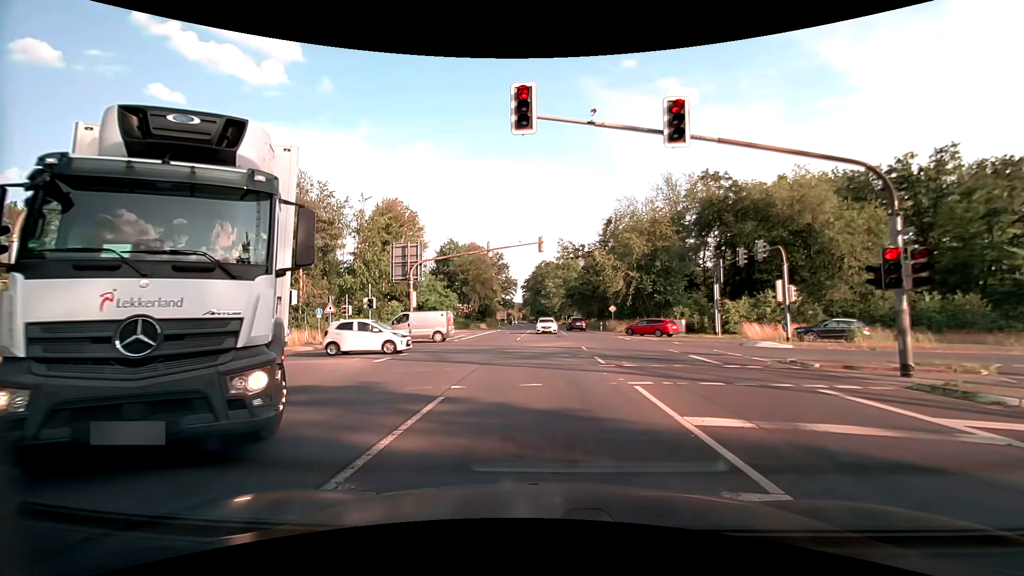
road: primary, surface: asphalt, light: Day
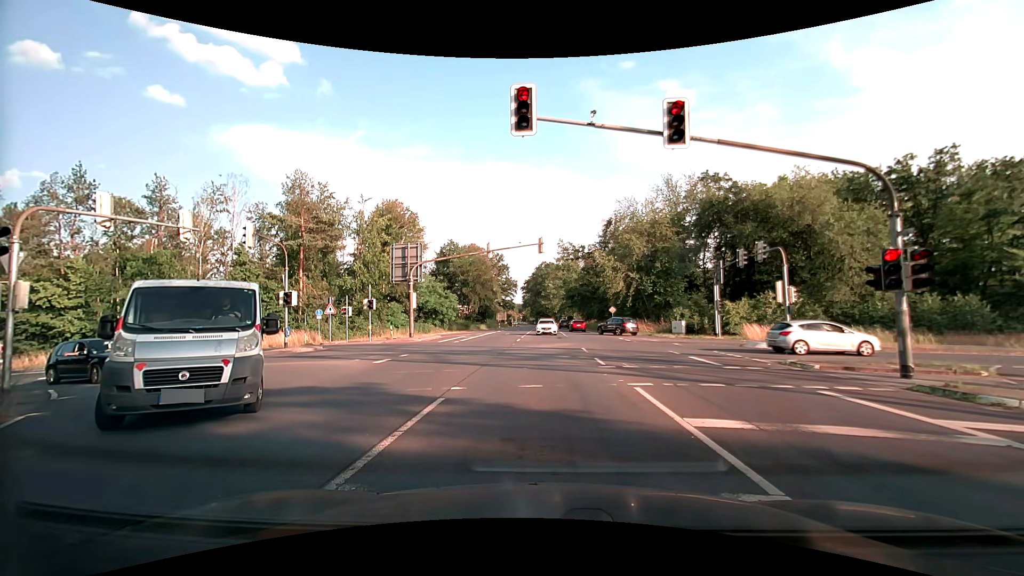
(0.0, +0.1) m; 0°
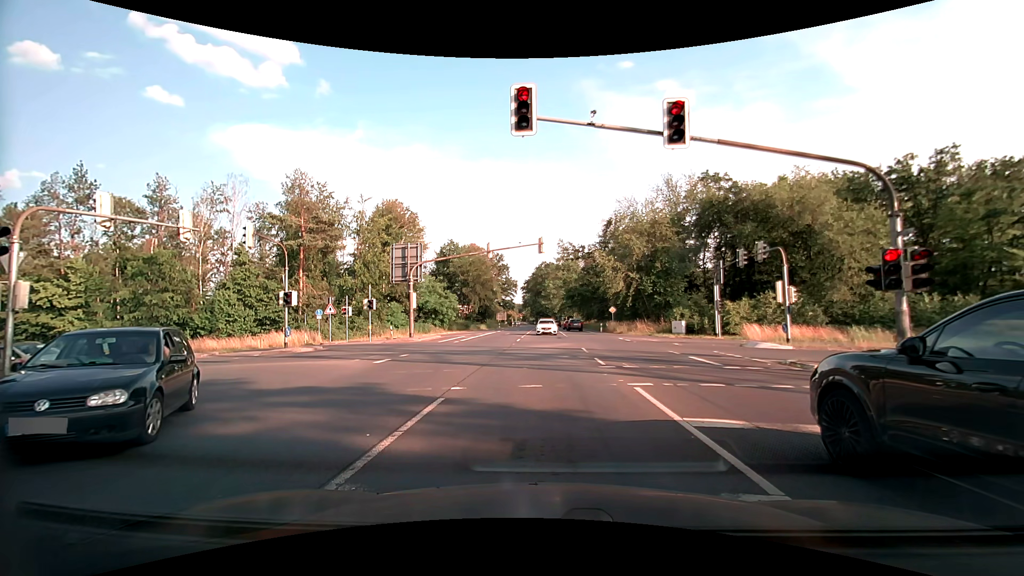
(0.0, 0.0) m; 0°
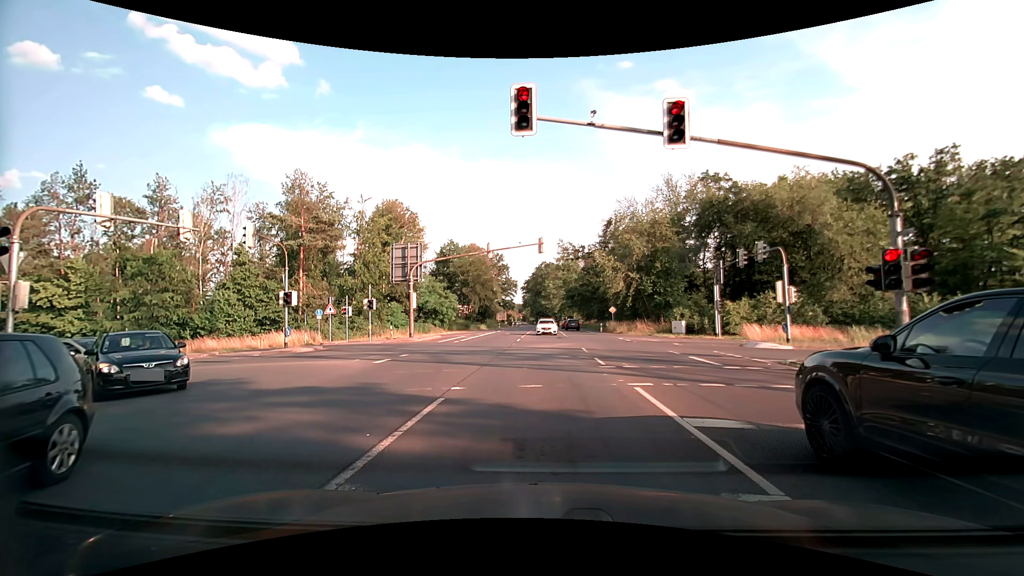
(0.0, 0.0) m; 0°
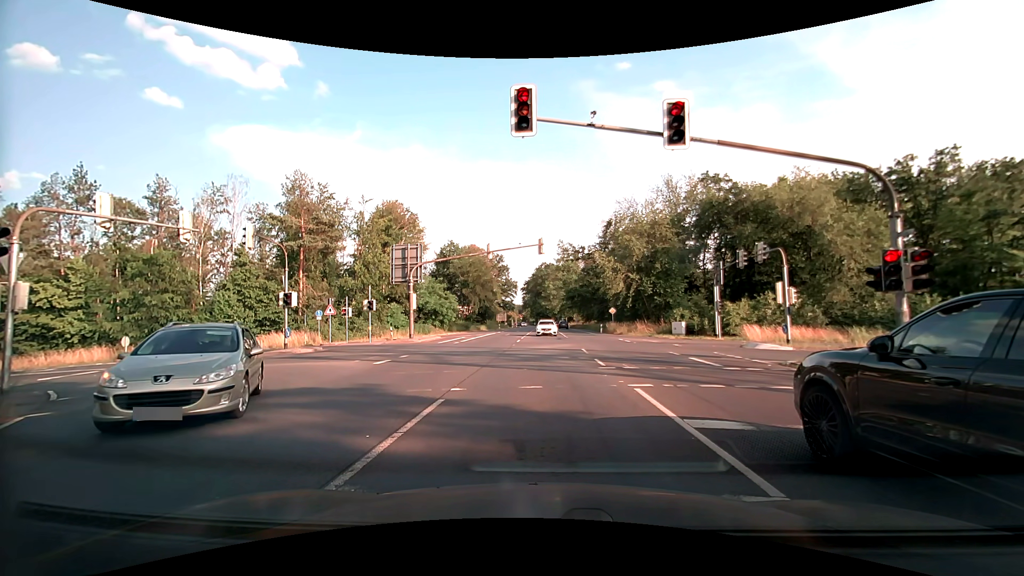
(0.0, 0.0) m; 0°
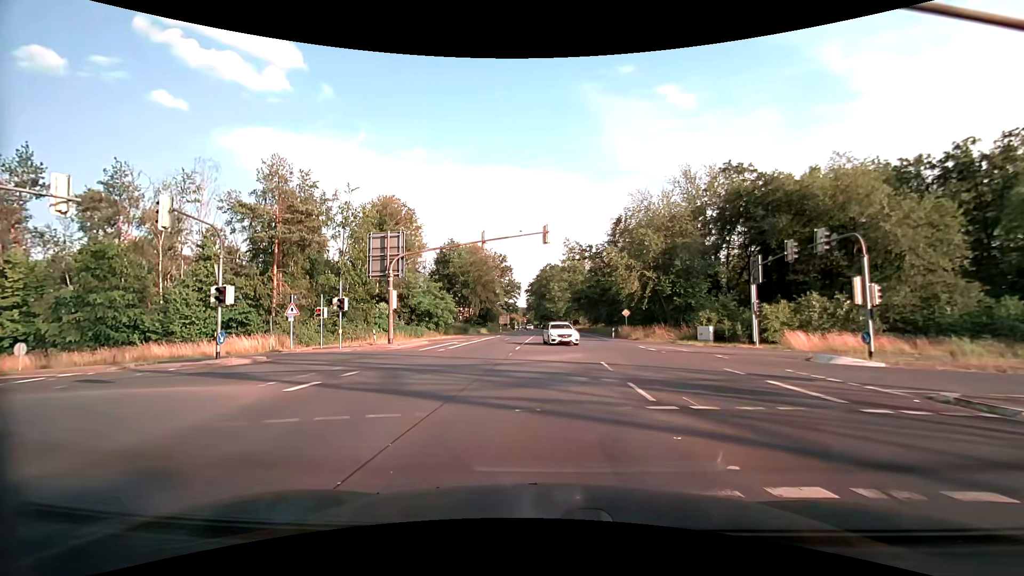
(-0.1, +6.8) m; -2°
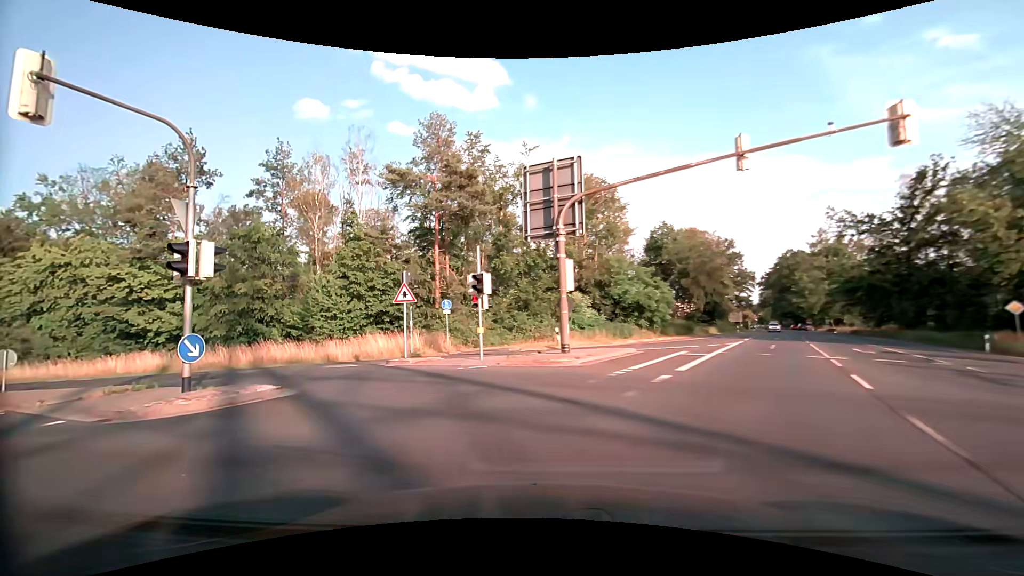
(-2.1, +15.3) m; -22°
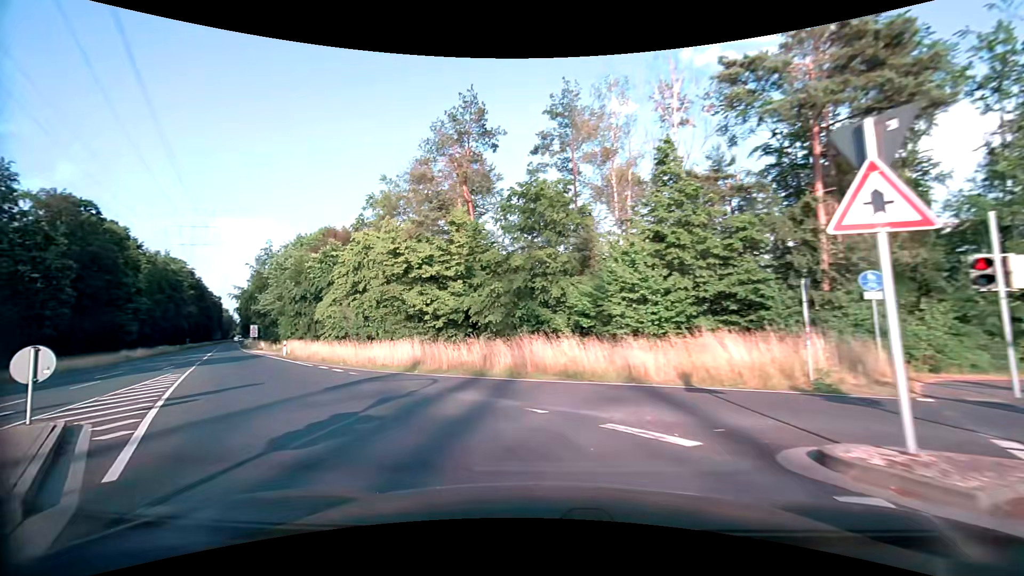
(-4.0, +12.8) m; -36°
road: secondary
